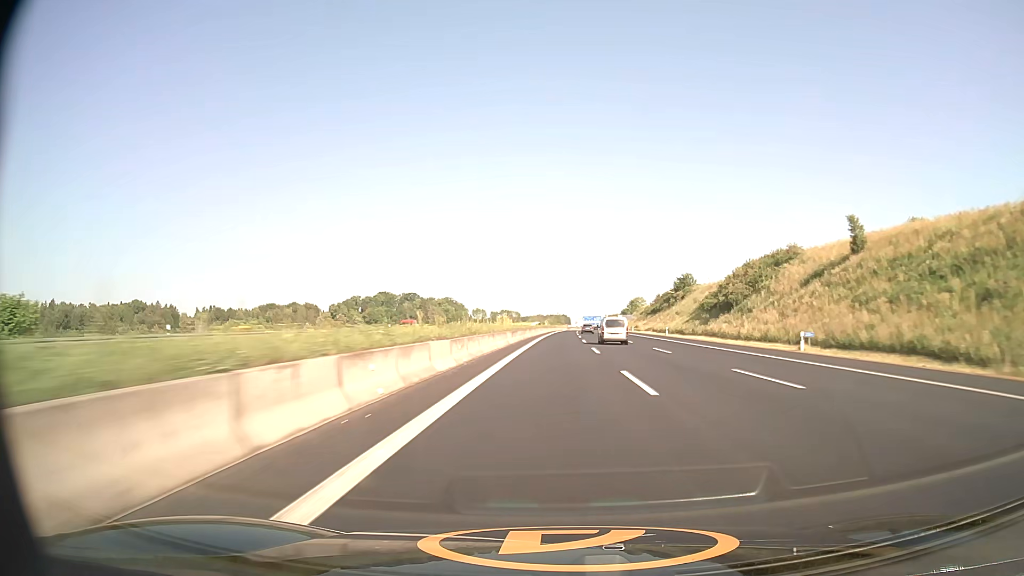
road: motorway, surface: asphalt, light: Day
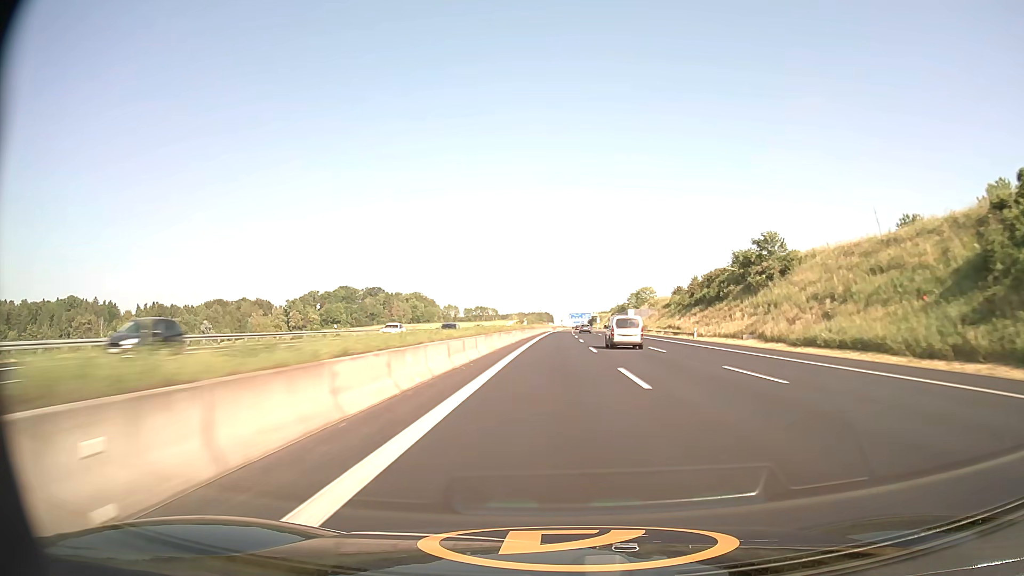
(+1.0, +70.7) m; +2°
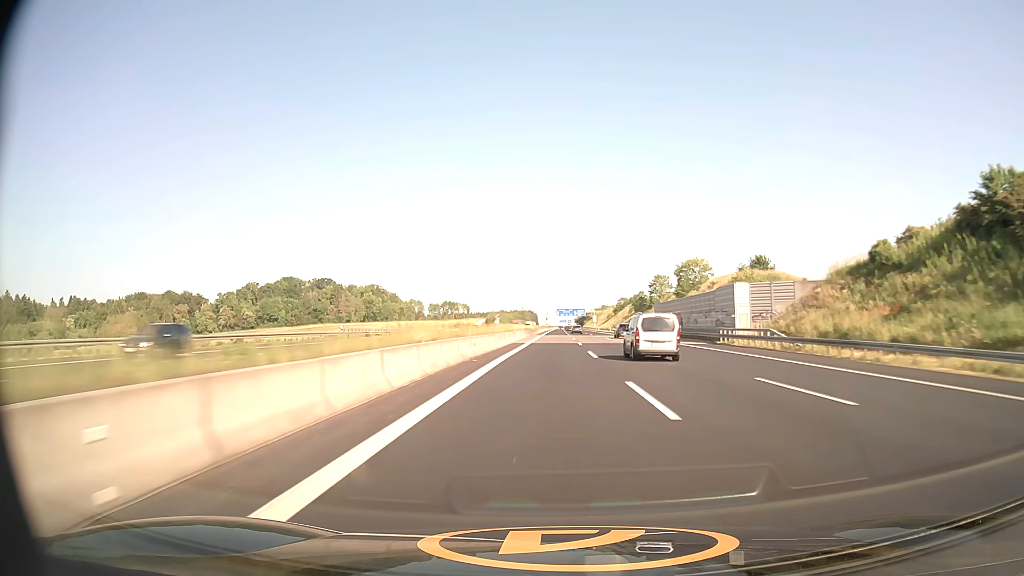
(+1.2, +94.3) m; +1°
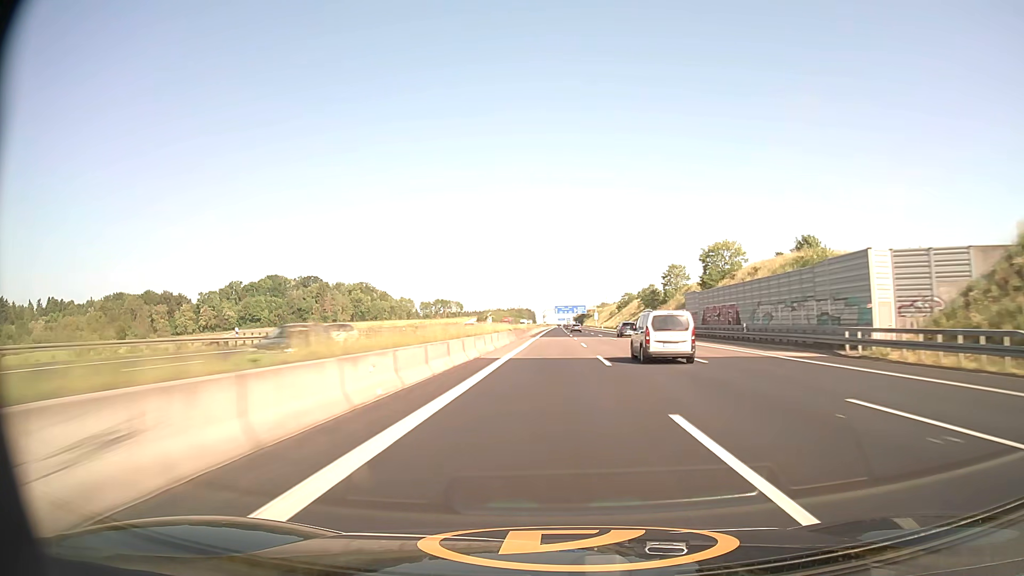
(0.0, +23.8) m; 0°
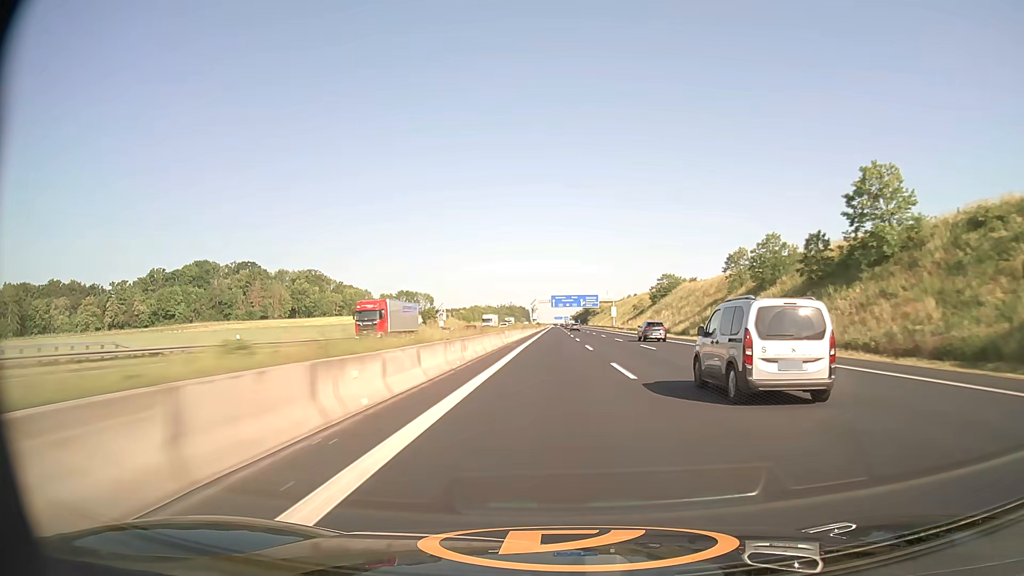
(+0.3, +95.3) m; 0°
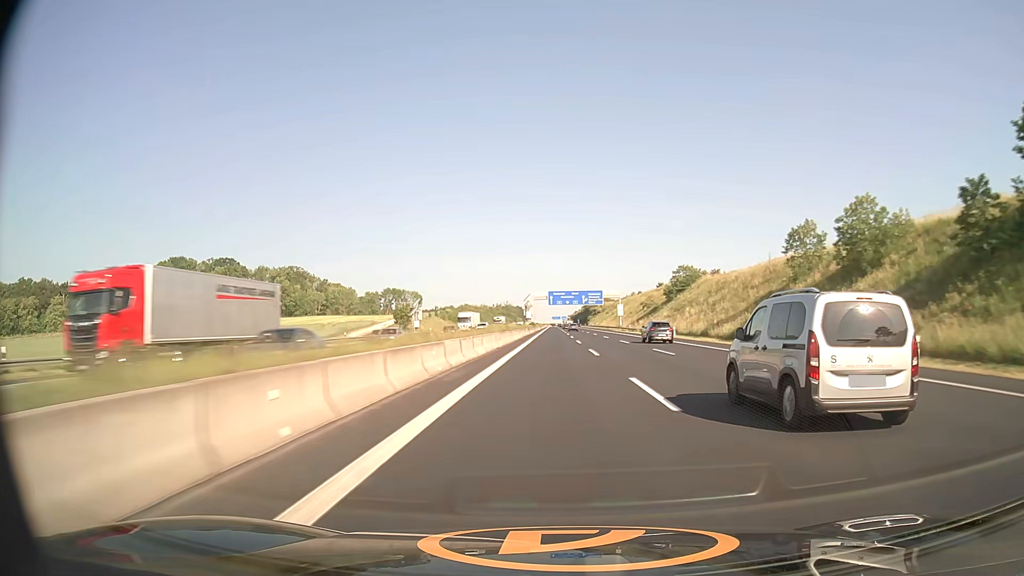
(0.0, +23.9) m; 0°
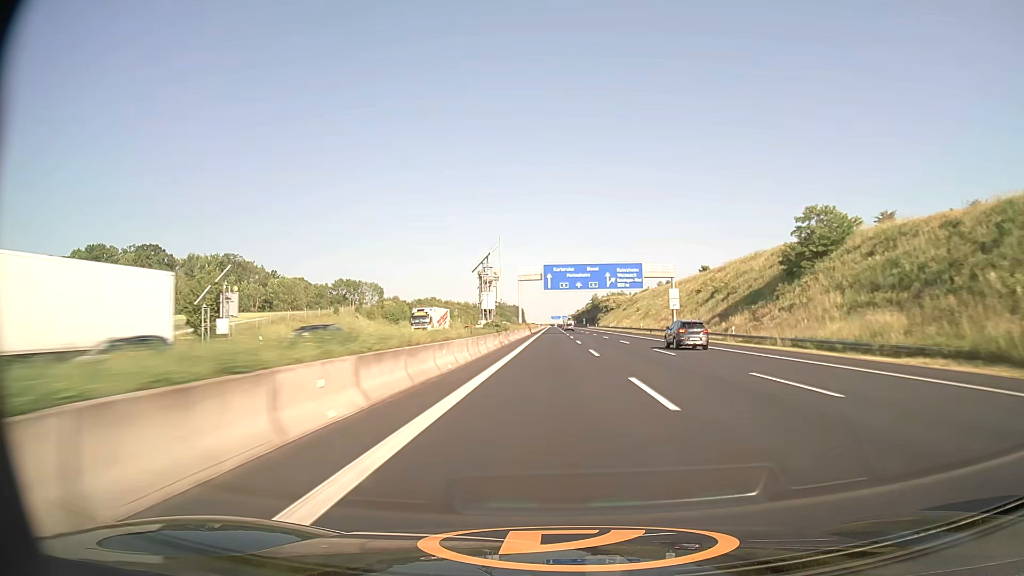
(+0.1, +72.1) m; 0°
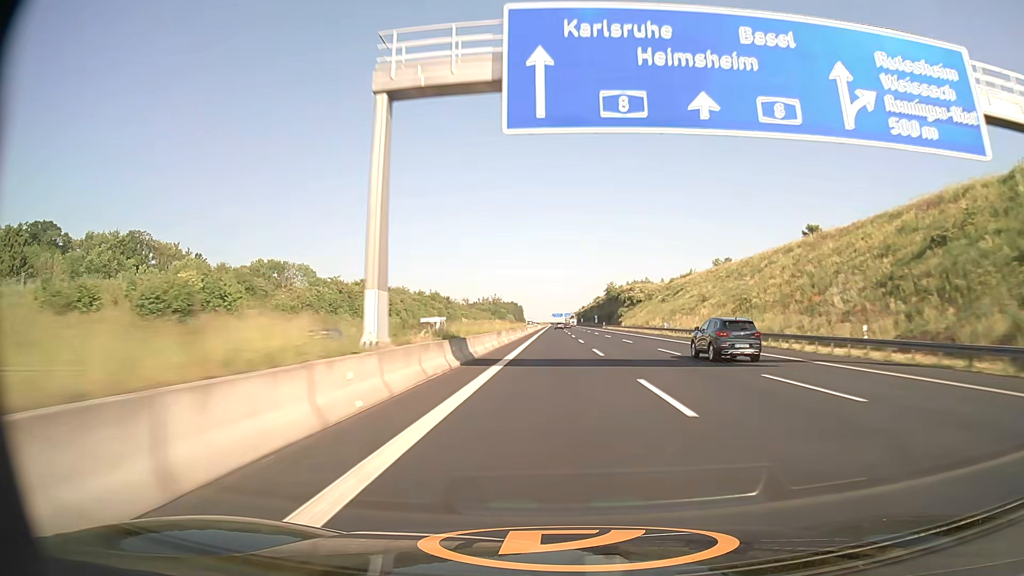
(0.0, +72.7) m; 0°
(0, +10) (0, +20) (0, +30) (0, +40) (0, +50) (0, +60) (0, +70) (0, +80) (0, +90) (0, +100) m
